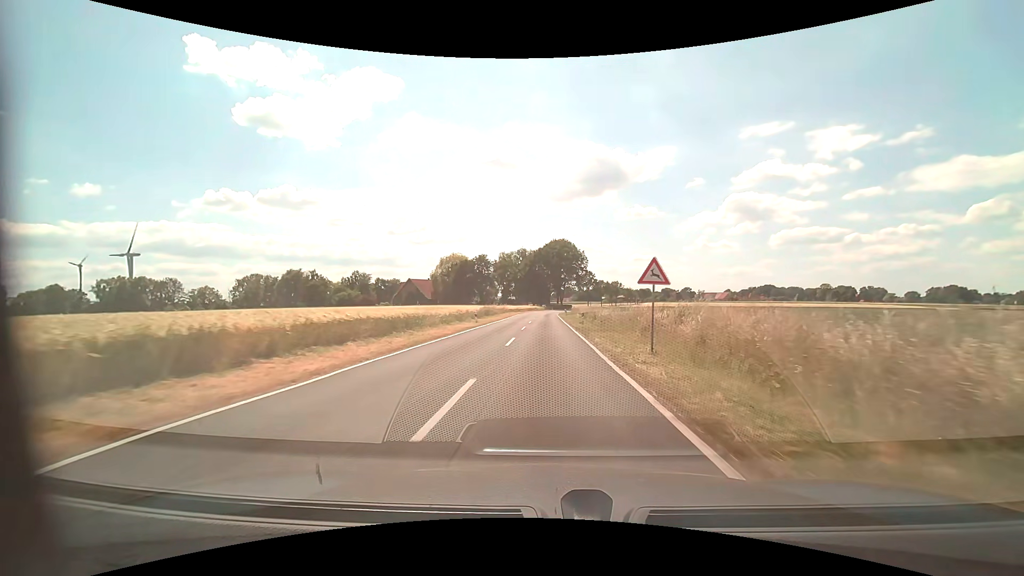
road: tertiary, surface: asphalt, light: Day
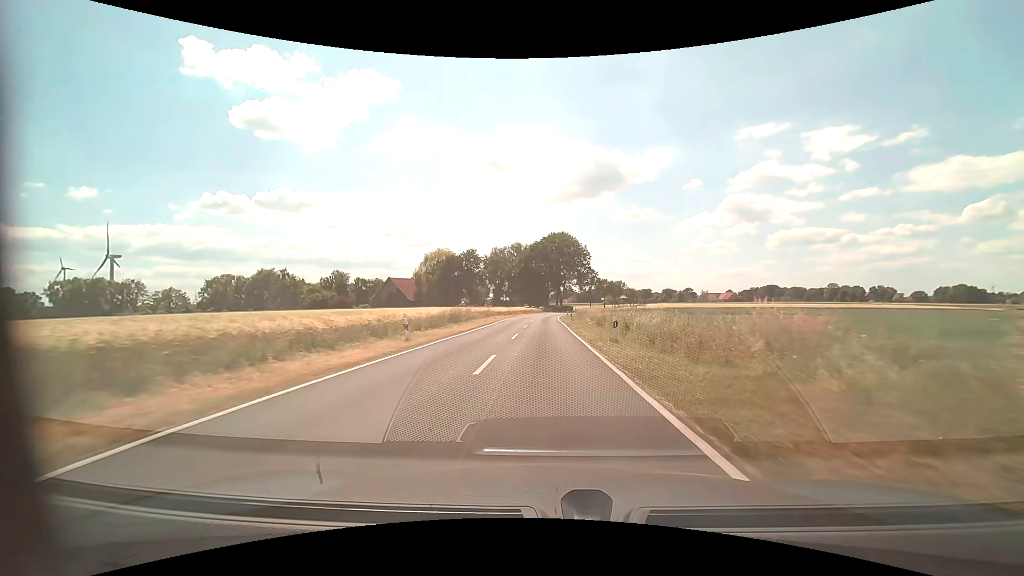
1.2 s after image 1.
(+0.1, +18.3) m; +1°
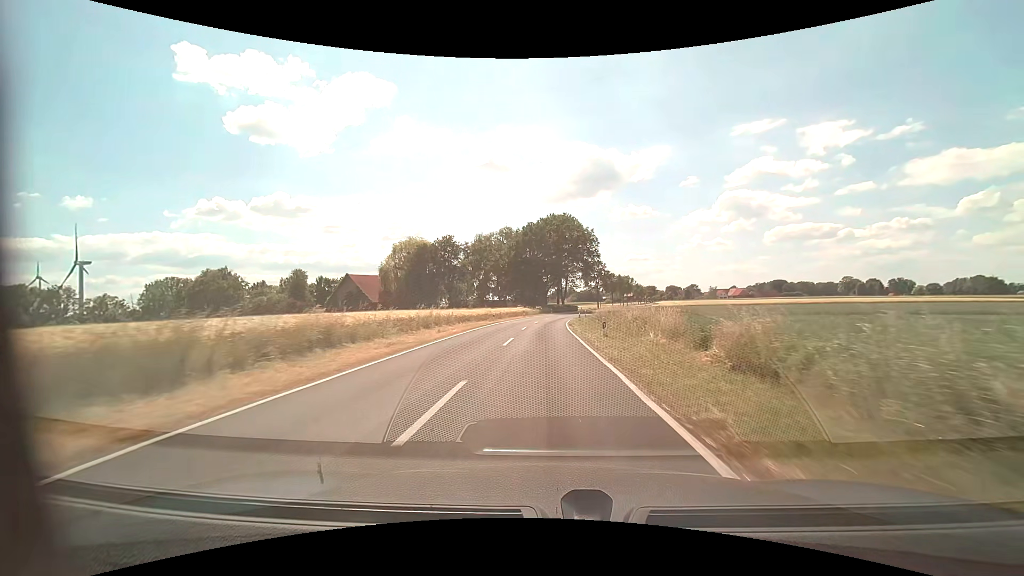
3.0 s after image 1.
(+0.1, +28.5) m; 0°
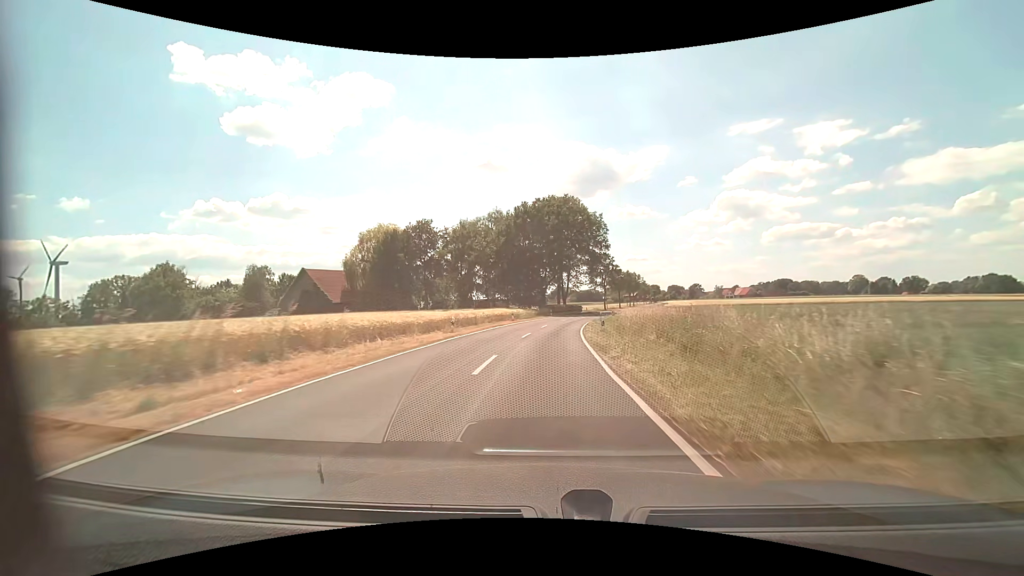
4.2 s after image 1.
(+0.1, +19.6) m; 0°
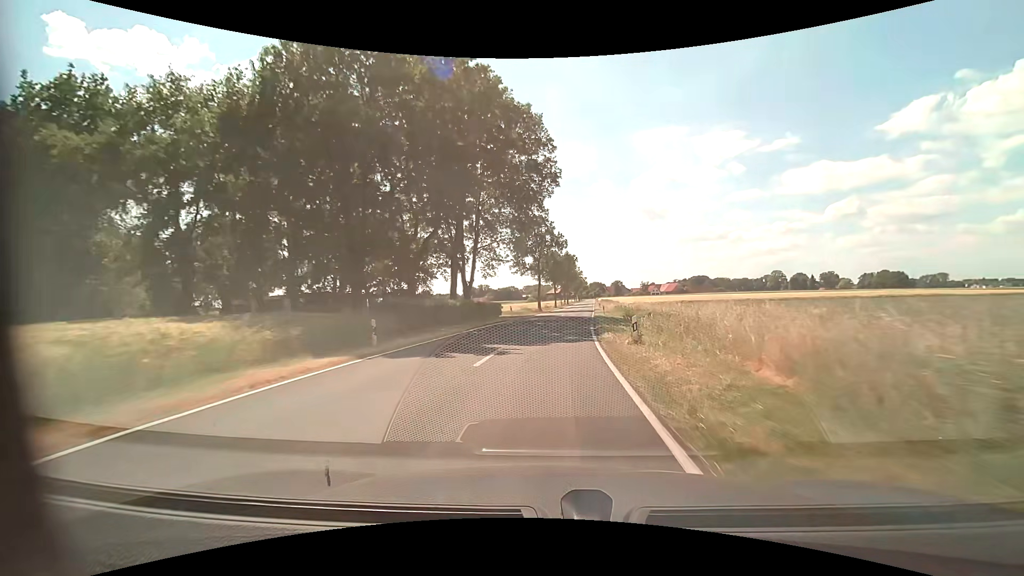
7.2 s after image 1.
(+3.0, +50.5) m; +9°
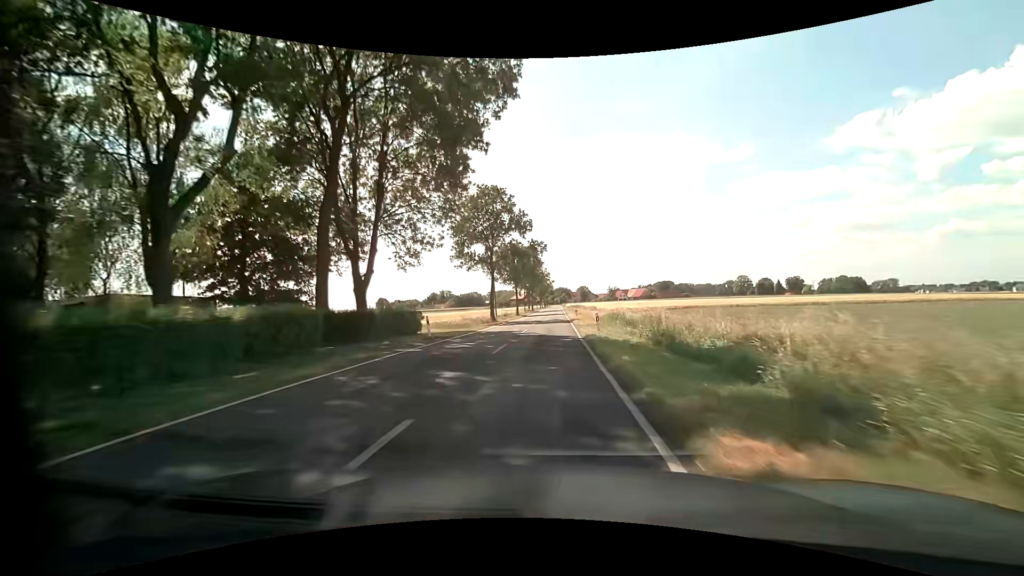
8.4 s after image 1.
(+0.8, +20.8) m; +4°
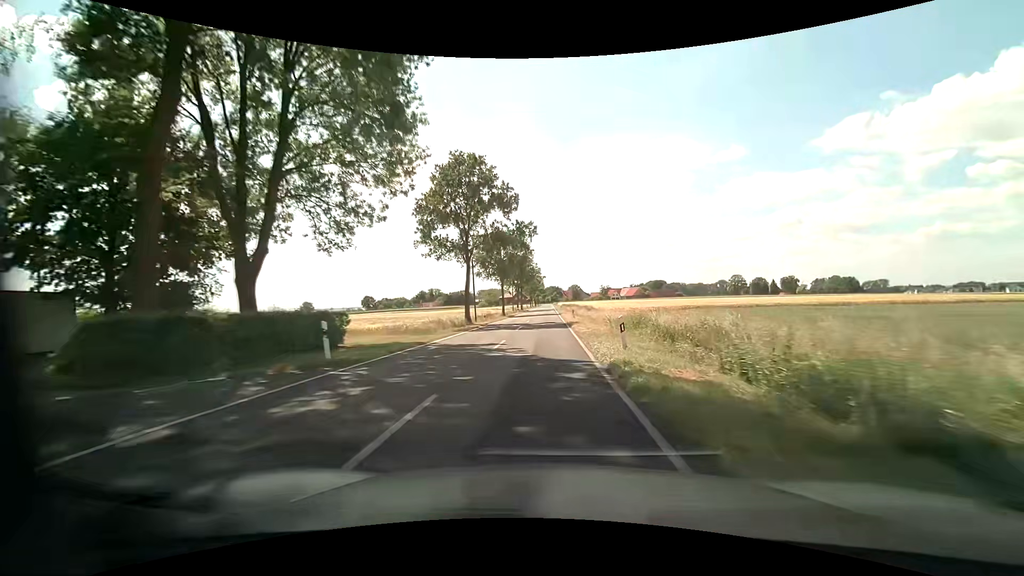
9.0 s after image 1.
(+0.1, +10.5) m; +1°
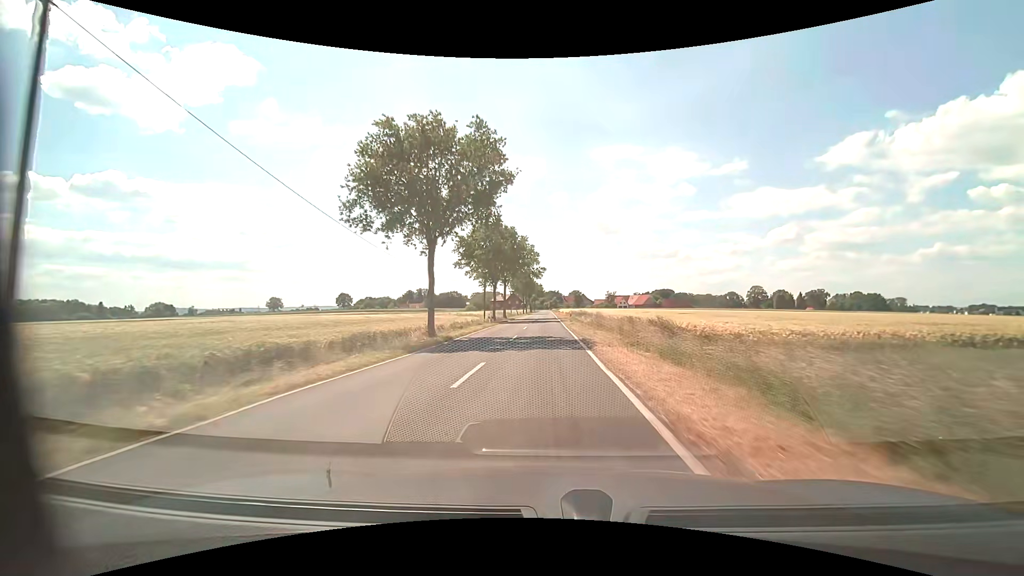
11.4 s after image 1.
(+0.3, +42.7) m; 0°
(0, +10) (0, +20) (0, +30) (0, +40) (0, +50) (+1, +60) (+1, +70) (+1, +80) (+1, +90) (+1, +100) m
